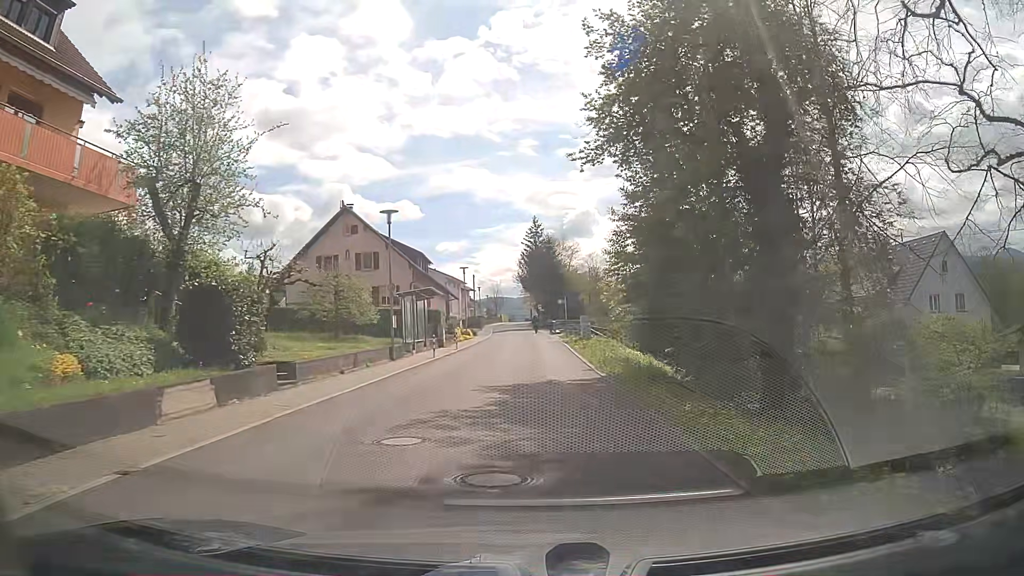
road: tertiary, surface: asphalt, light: Day
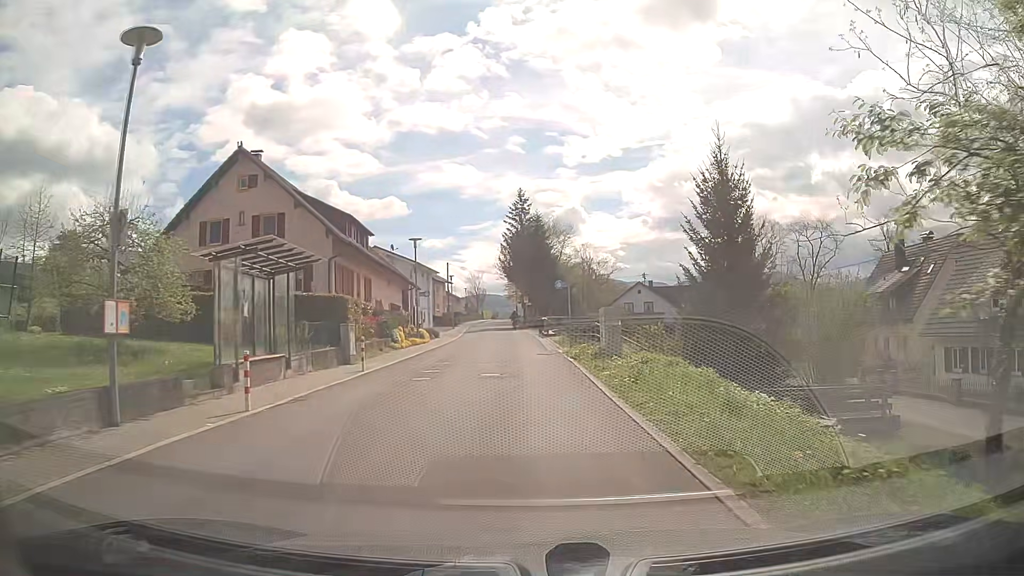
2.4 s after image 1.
(+0.1, +17.8) m; +1°
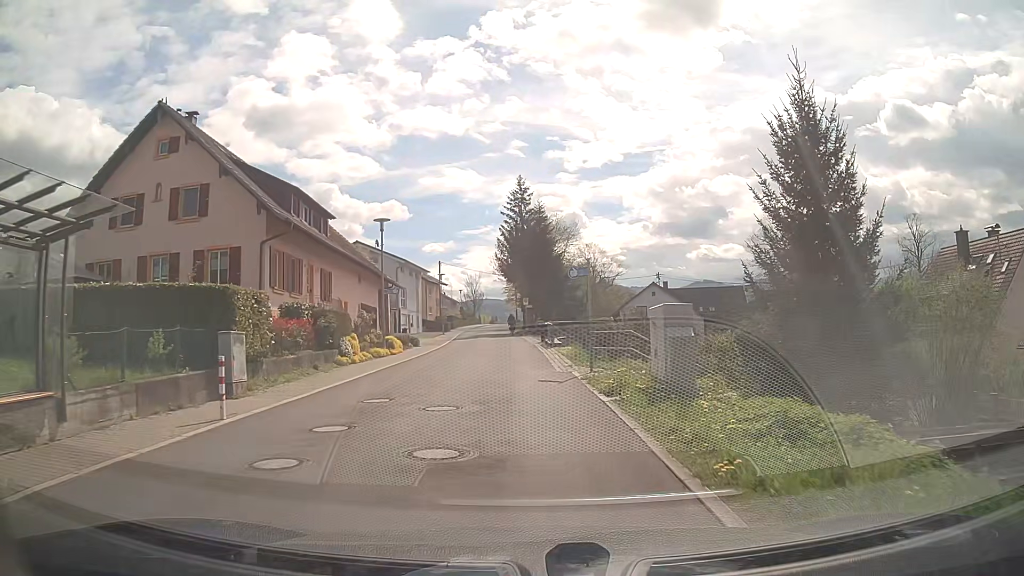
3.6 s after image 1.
(0.0, +8.9) m; 0°
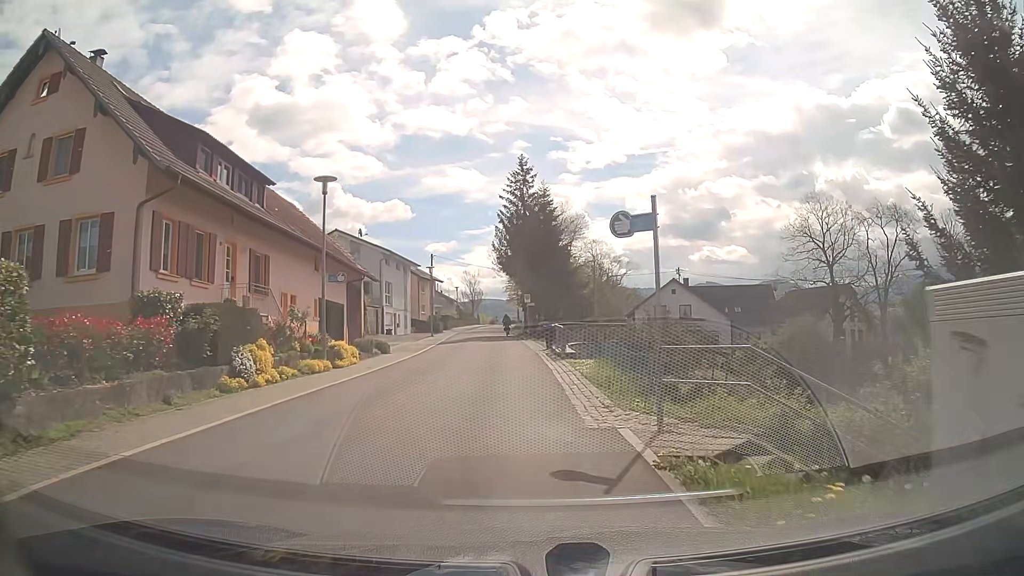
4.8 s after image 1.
(0.0, +8.9) m; +1°
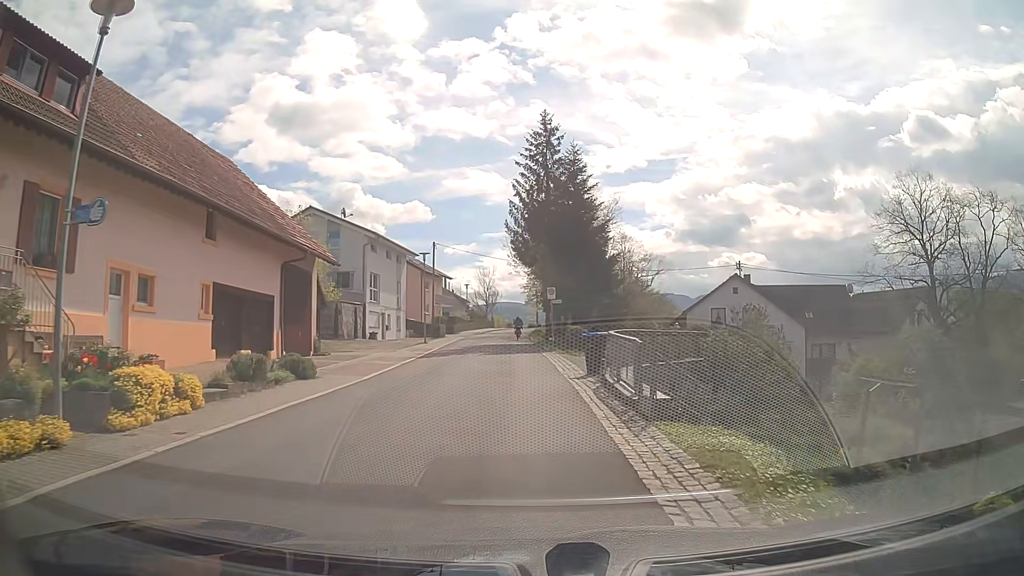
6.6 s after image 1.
(-0.4, +13.3) m; -2°
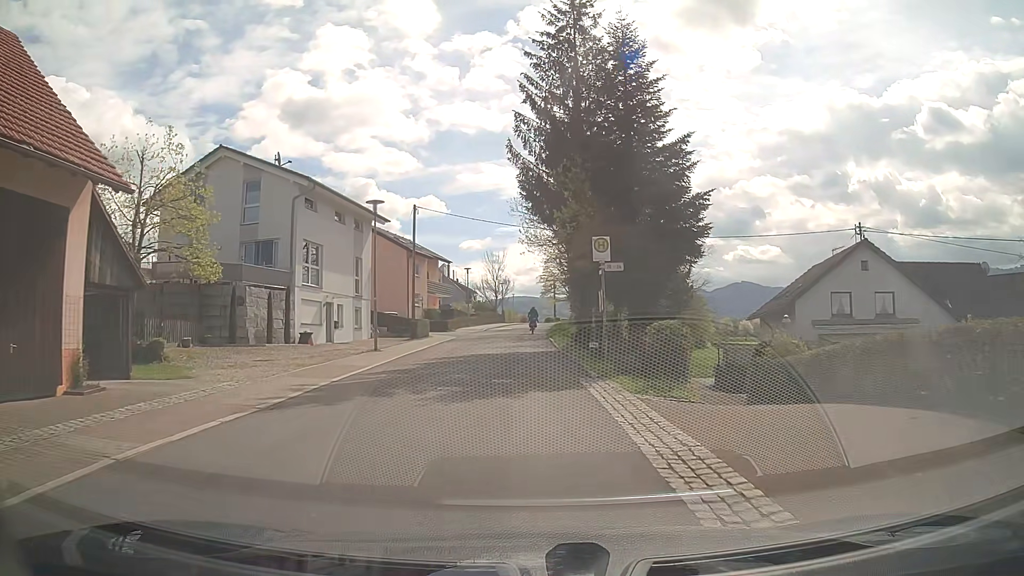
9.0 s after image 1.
(-0.1, +17.9) m; -1°
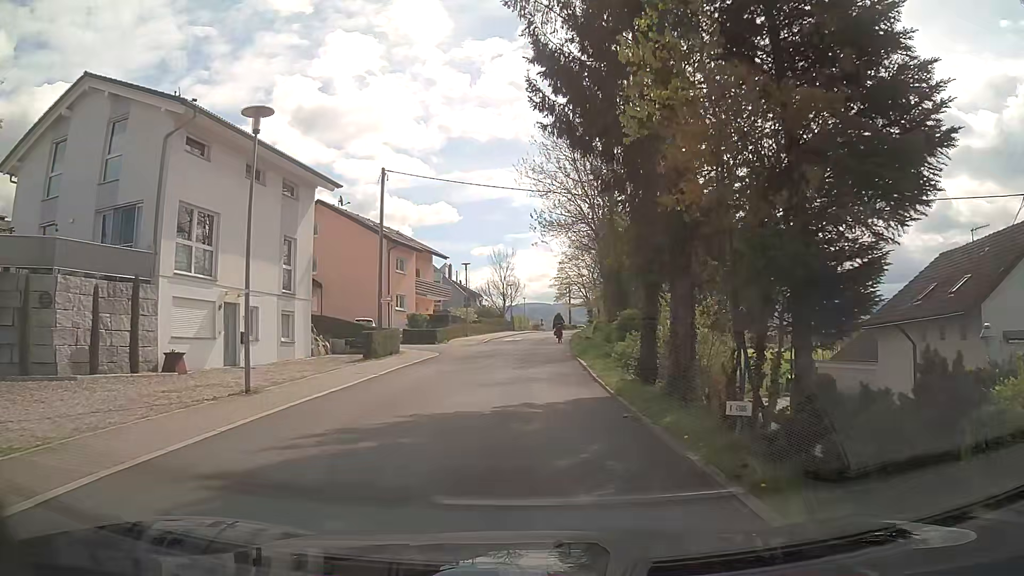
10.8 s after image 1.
(-0.1, +13.4) m; -1°
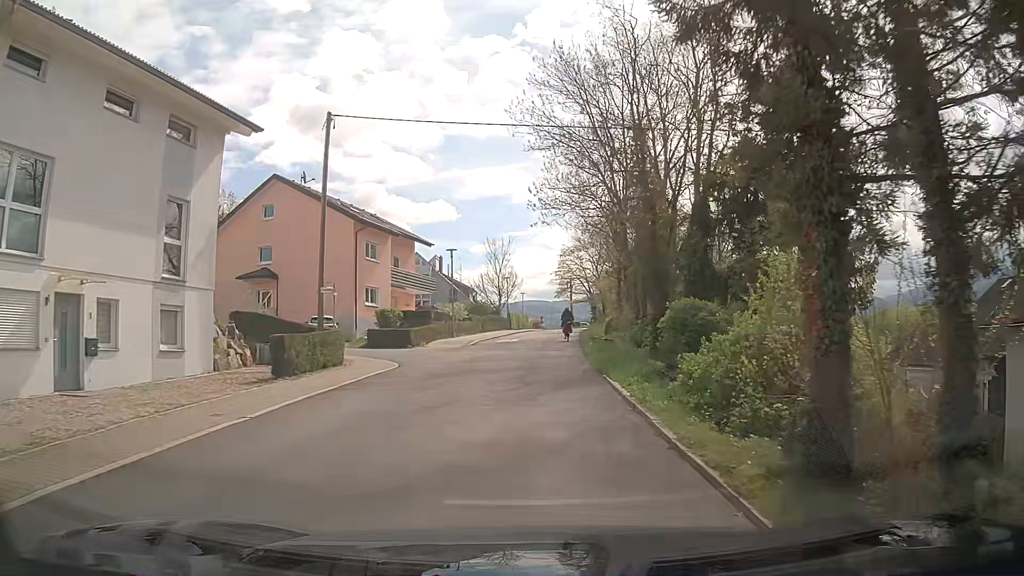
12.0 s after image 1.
(0.0, +8.9) m; 0°
(0, +10) (0, +20) (+1, +30) (+1, +40) (+2, +50) (+3, +60) (+4, +70) (+5, +80) (+6, +90) (+6, +100) m
